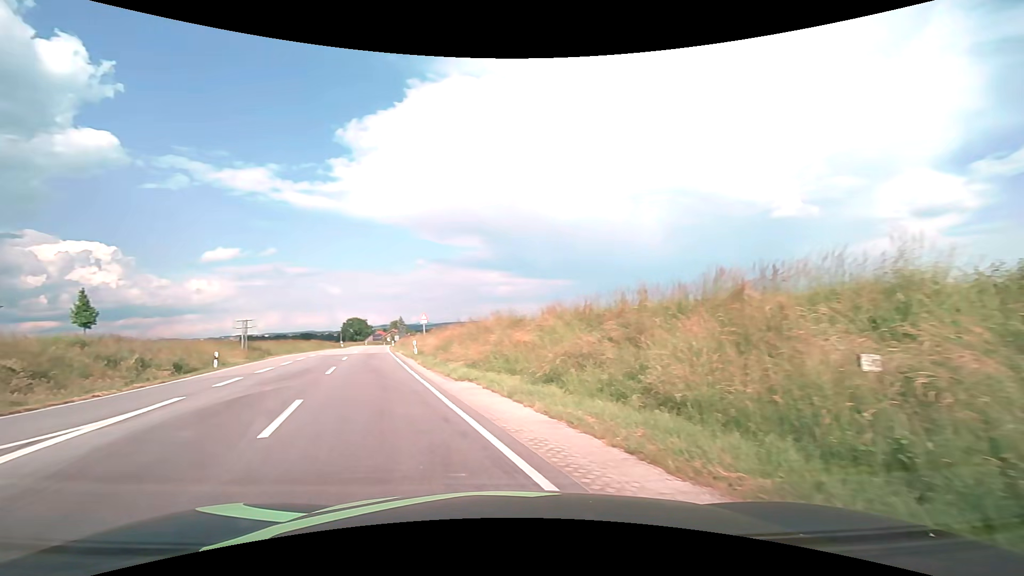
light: Day
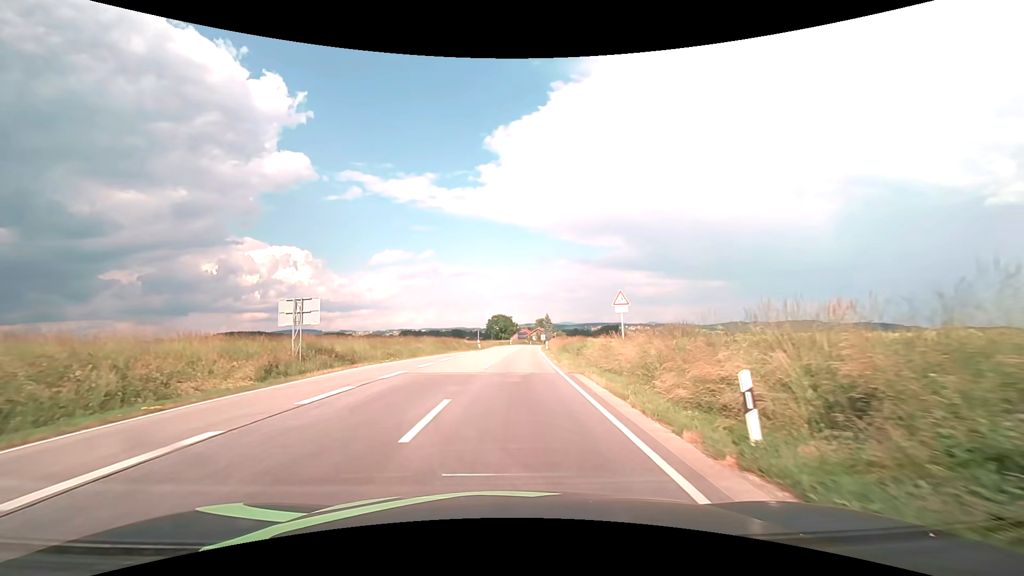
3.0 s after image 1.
(-6.9, +25.0) m; -18°
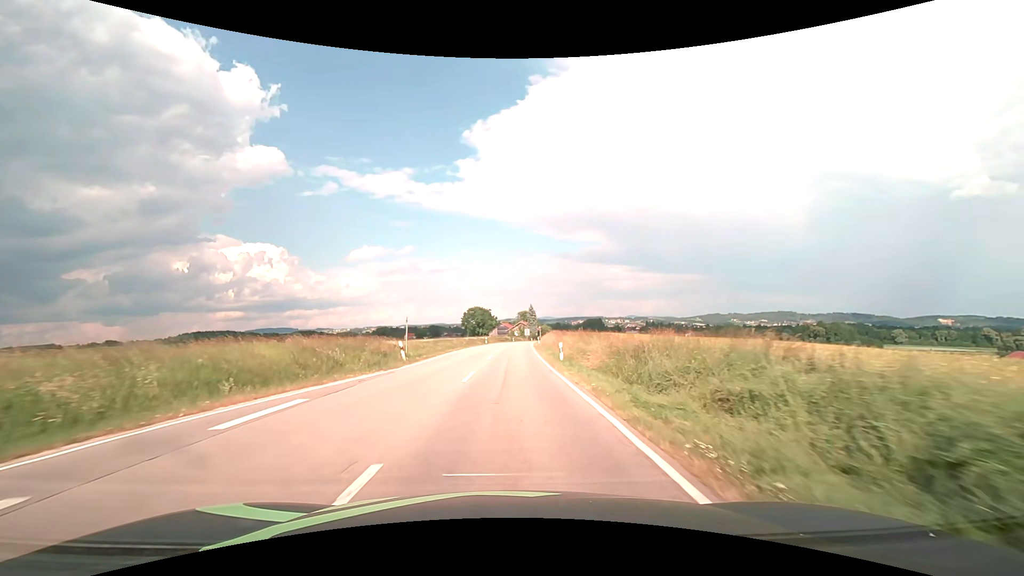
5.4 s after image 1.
(+1.0, +33.4) m; +3°
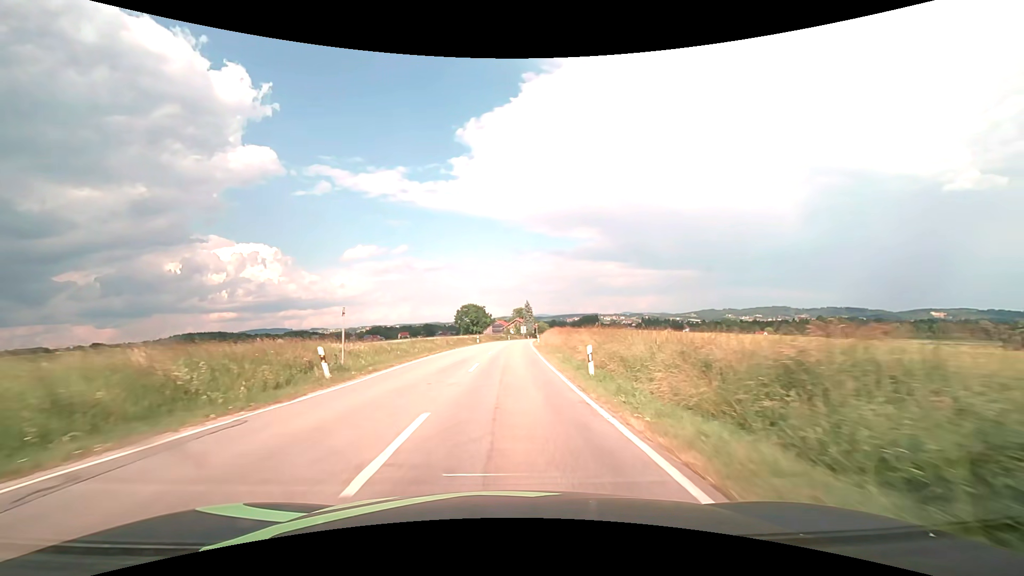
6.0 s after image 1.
(+0.1, +9.9) m; +1°
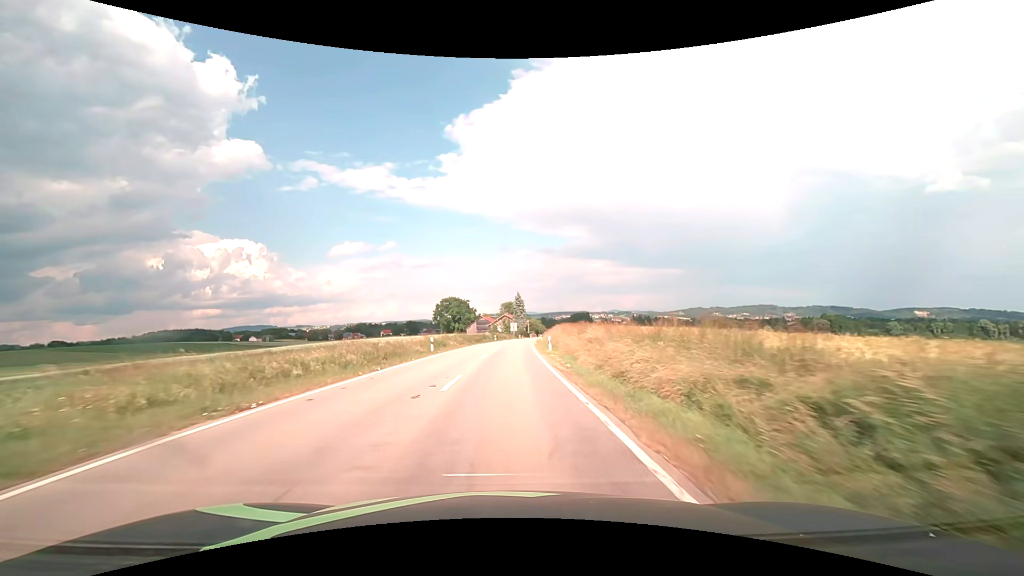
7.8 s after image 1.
(+0.3, +31.1) m; +1°
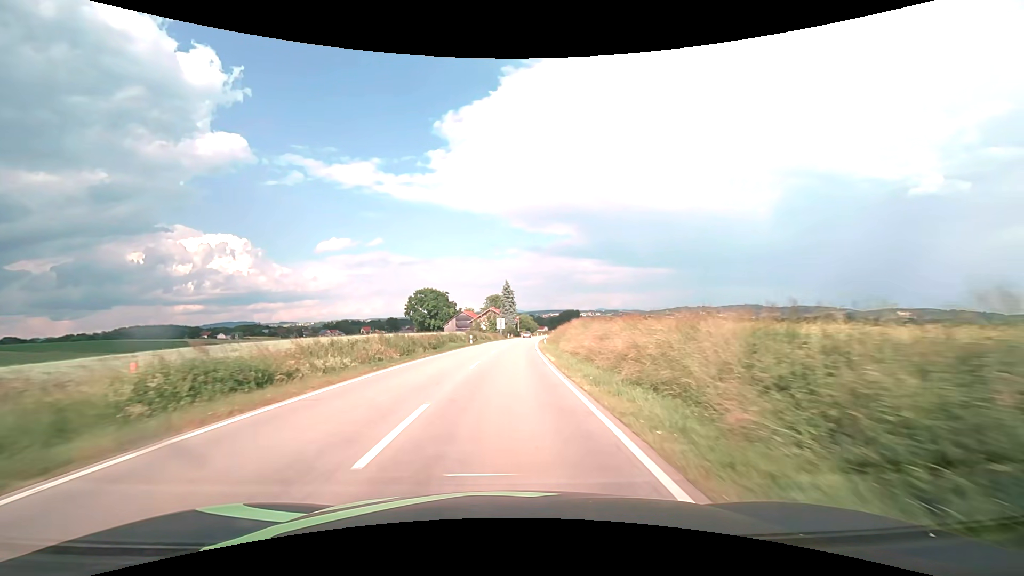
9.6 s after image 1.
(+0.4, +31.4) m; +2°
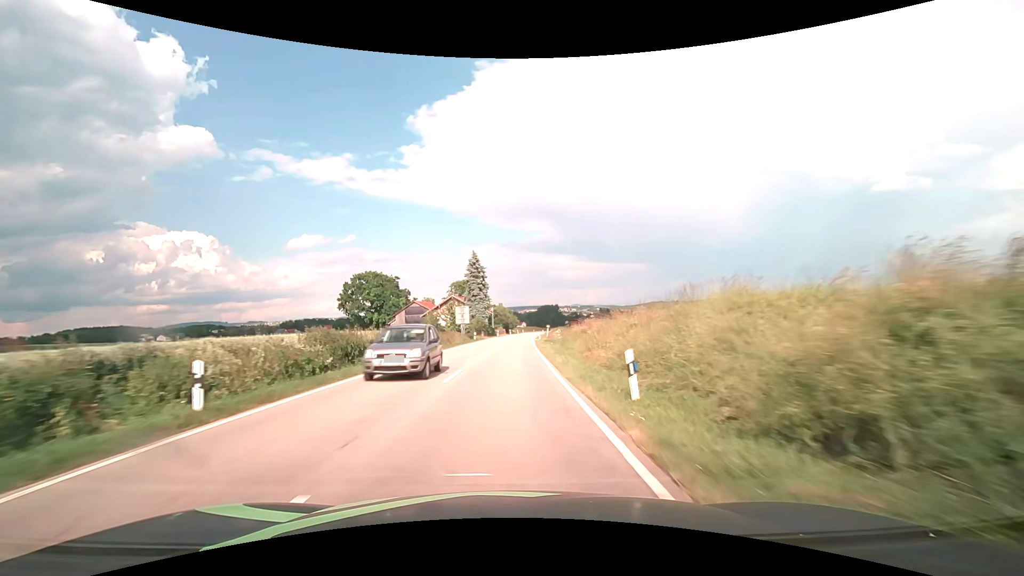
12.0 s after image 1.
(+1.1, +42.6) m; +3°
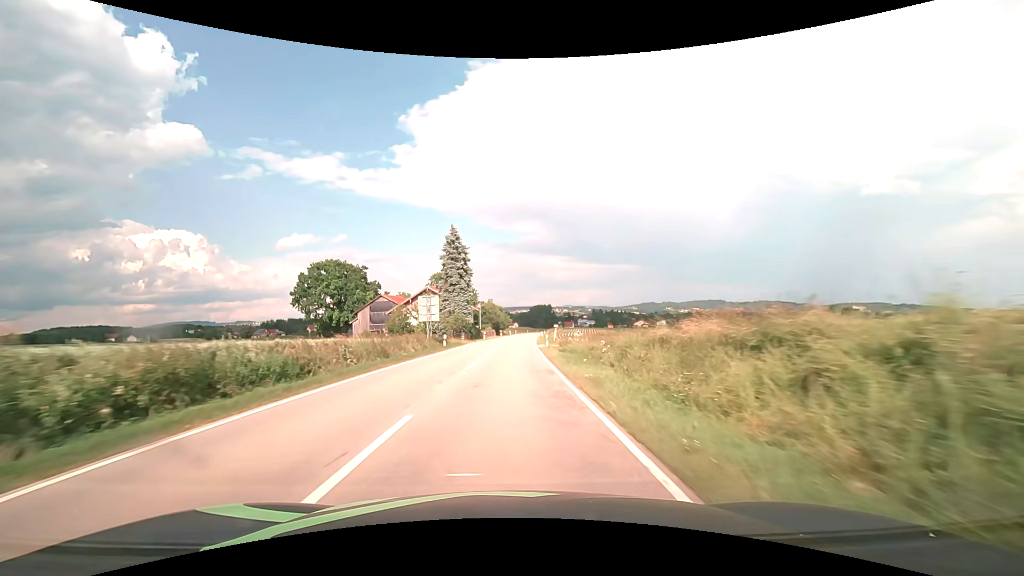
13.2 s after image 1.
(+0.2, +21.5) m; +1°
(0, +10) (0, +20) (0, +30) (+1, +40) (+1, +50) (+2, +60) (+2, +70) (+3, +80) (+4, +90) (+4, +100) m
